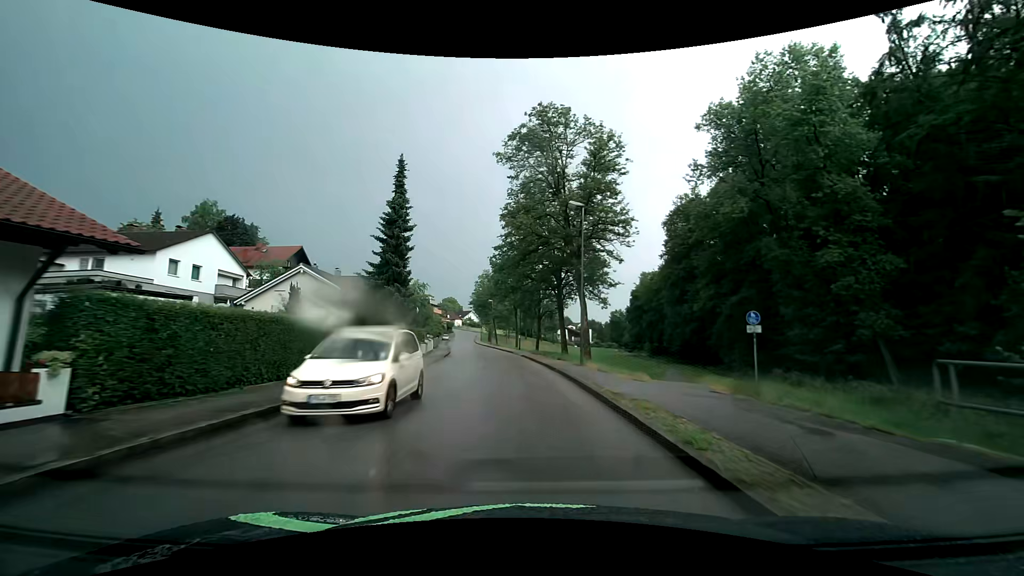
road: unclassified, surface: asphalt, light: Day
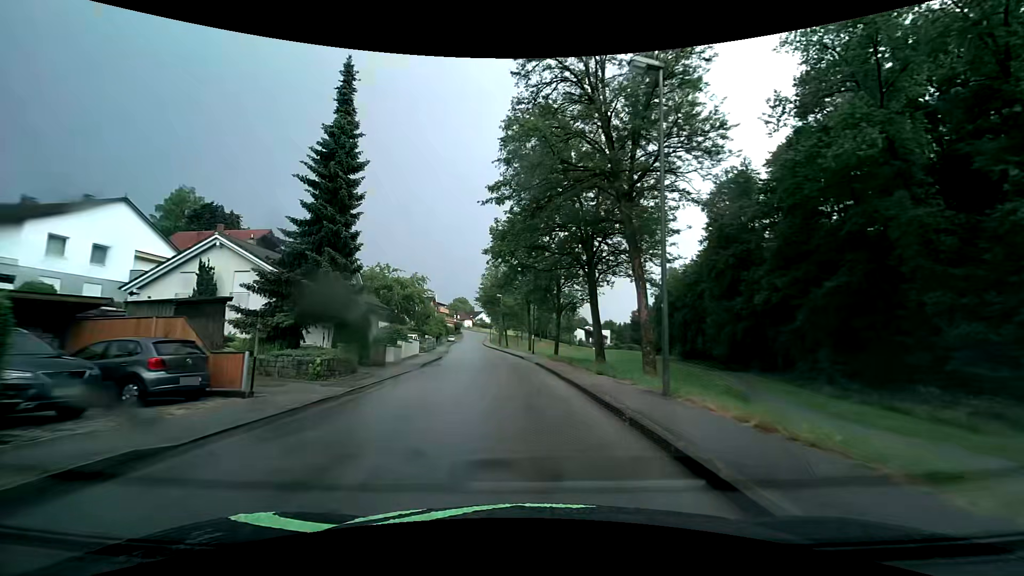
(-0.2, +12.9) m; -2°
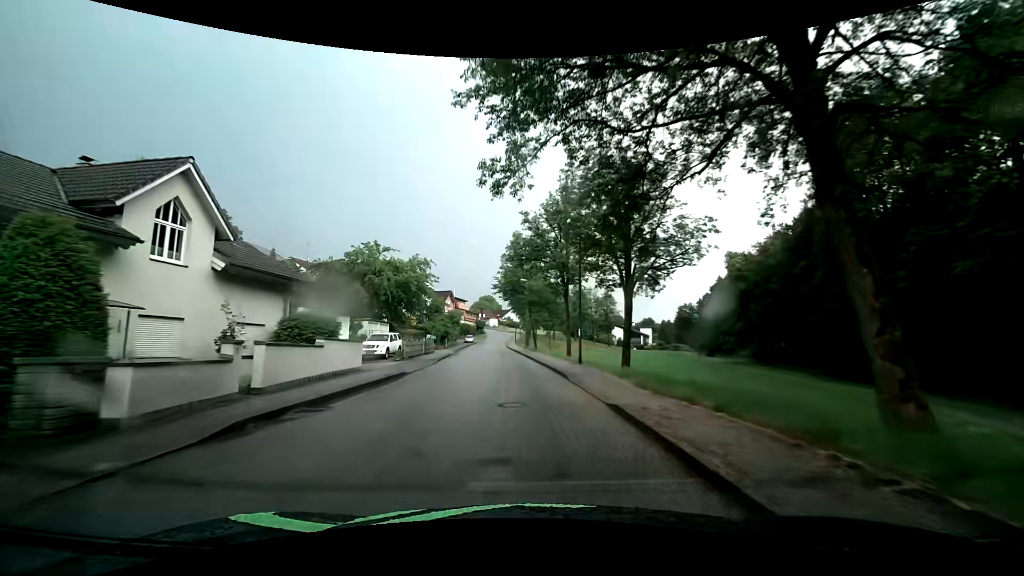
(-0.5, +19.5) m; -4°
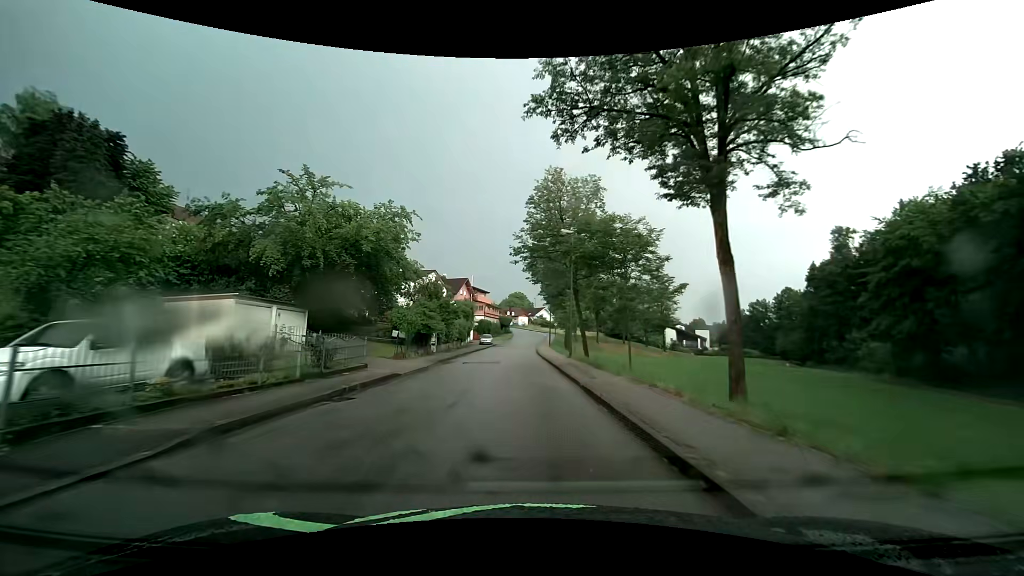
(-0.7, +25.9) m; -3°
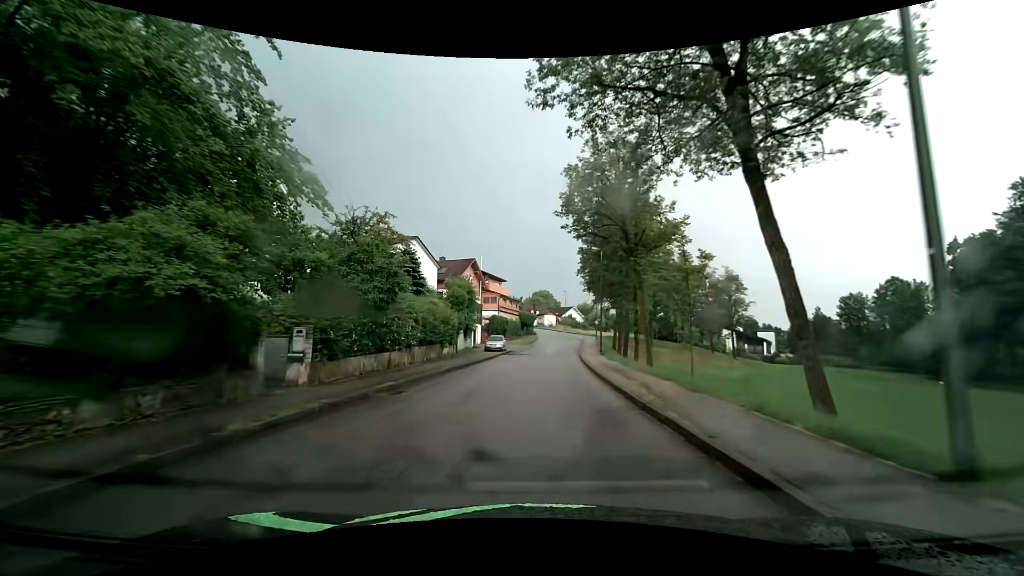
(-1.1, +25.7) m; -3°
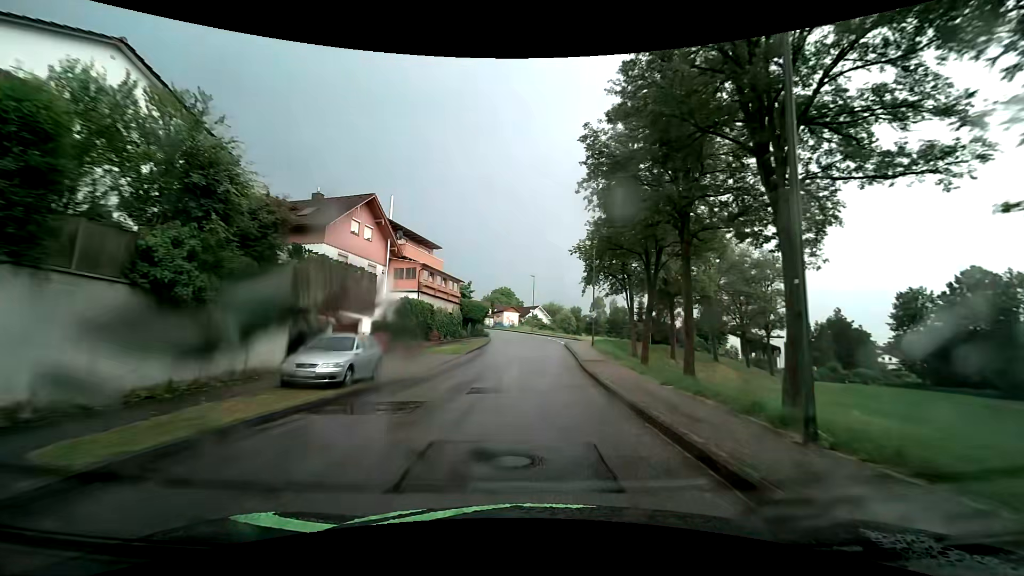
(+0.9, +30.5) m; +4°
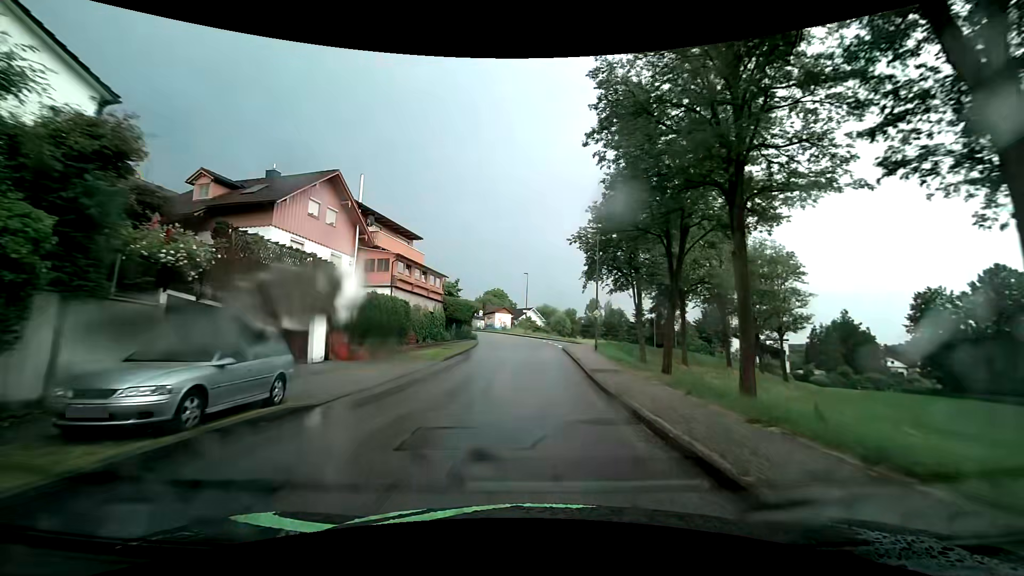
(0.0, +5.6) m; 0°
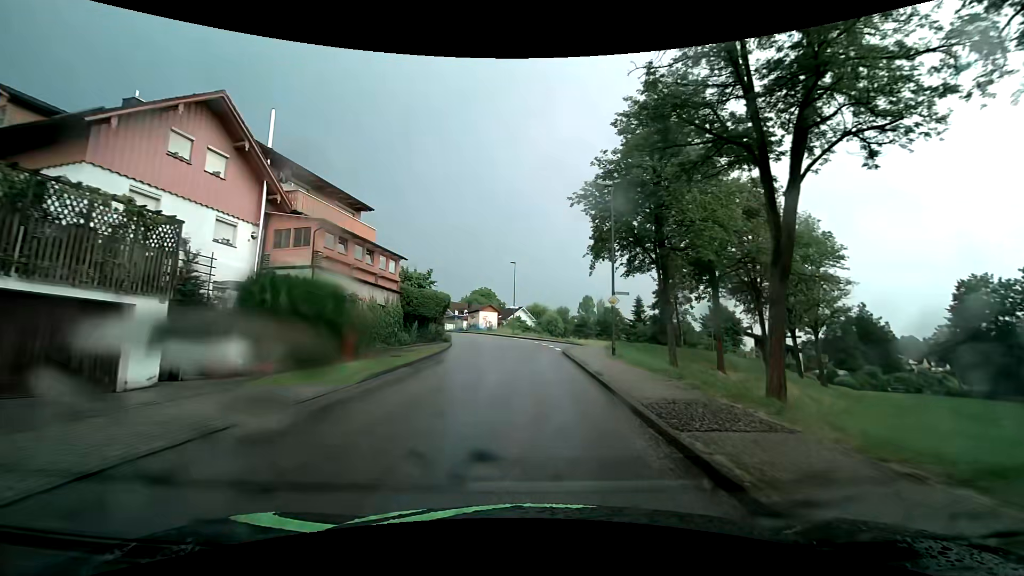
(+0.2, +10.2) m; +2°
(0, +10) (0, +20) (0, +30) (+5, +38) (+13, +44) (+20, +51) (+27, +59) (+34, +66) (+42, +72) (+51, +76) m
